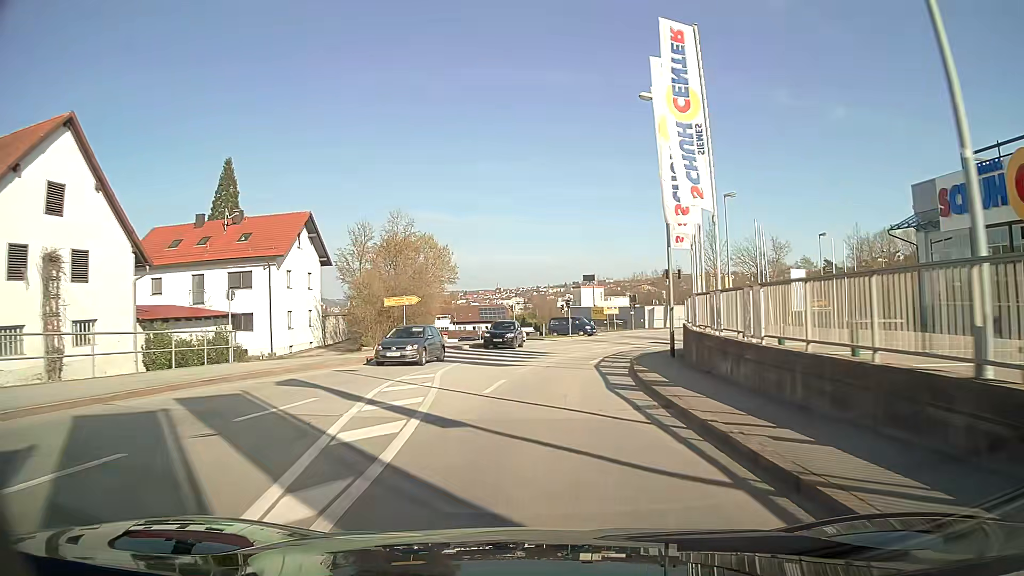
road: tertiary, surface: asphalt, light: Day
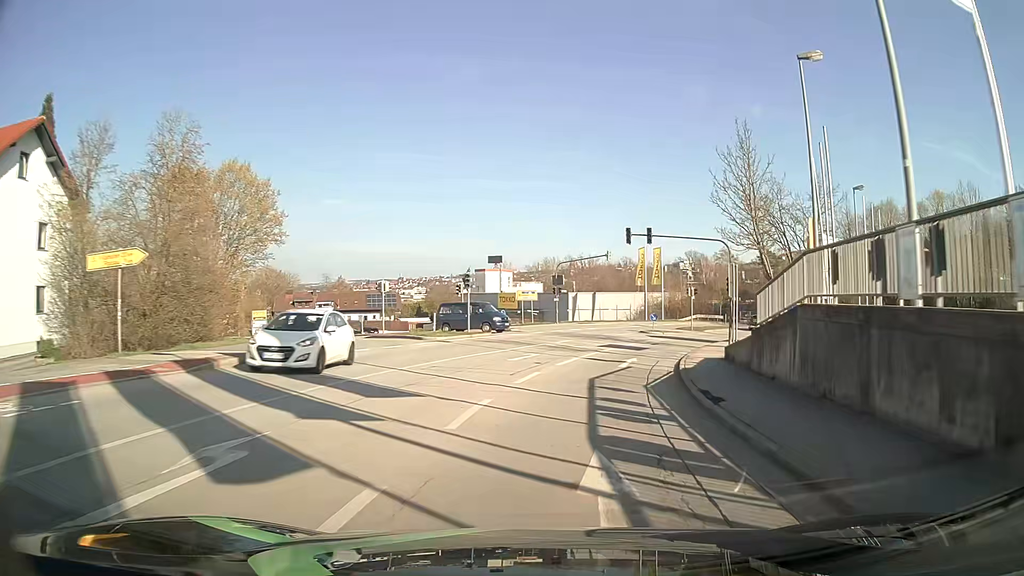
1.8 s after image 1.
(+1.2, +22.9) m; +8°
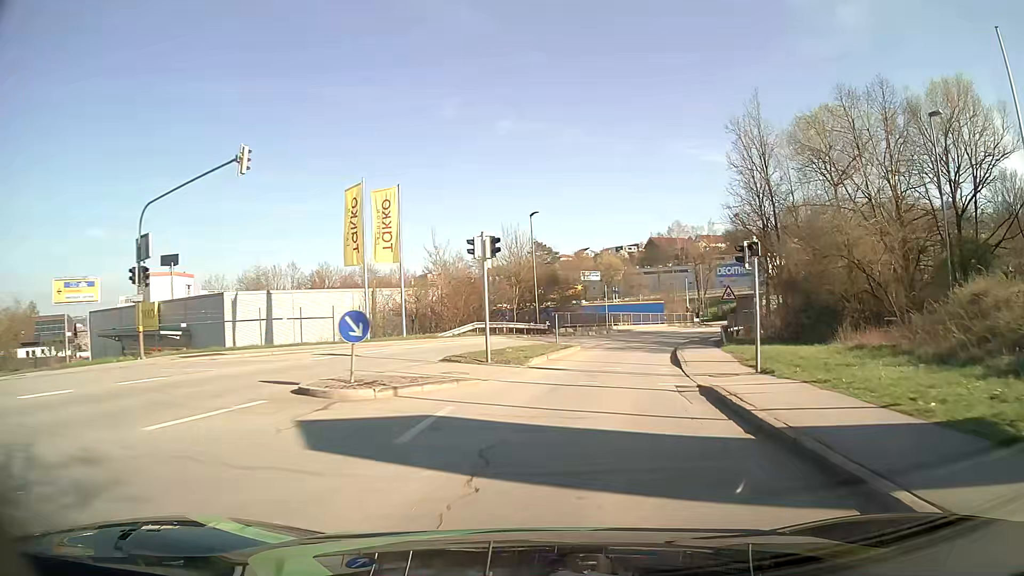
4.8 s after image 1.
(+6.9, +37.4) m; +21°
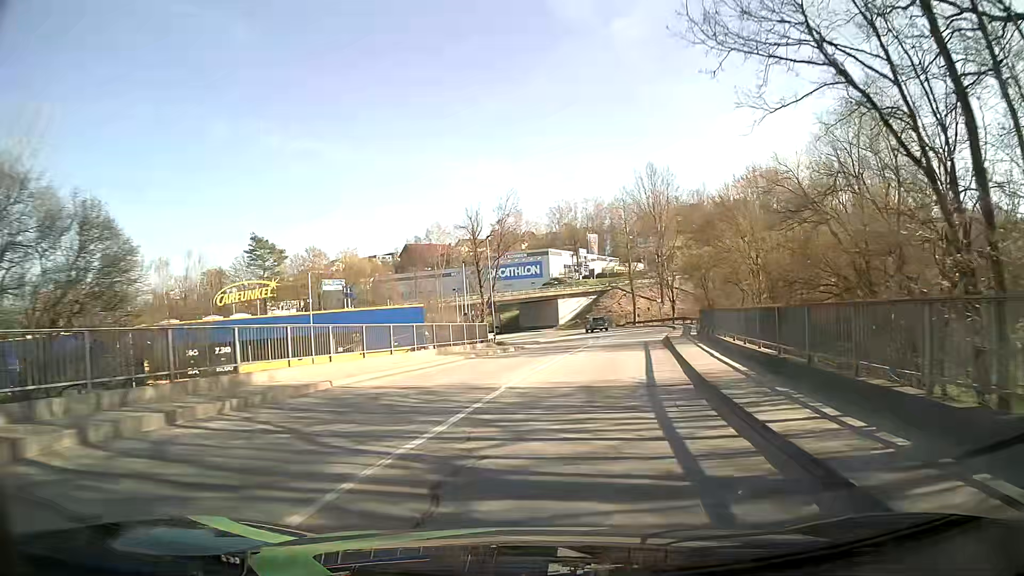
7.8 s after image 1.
(+6.6, +37.1) m; +21°
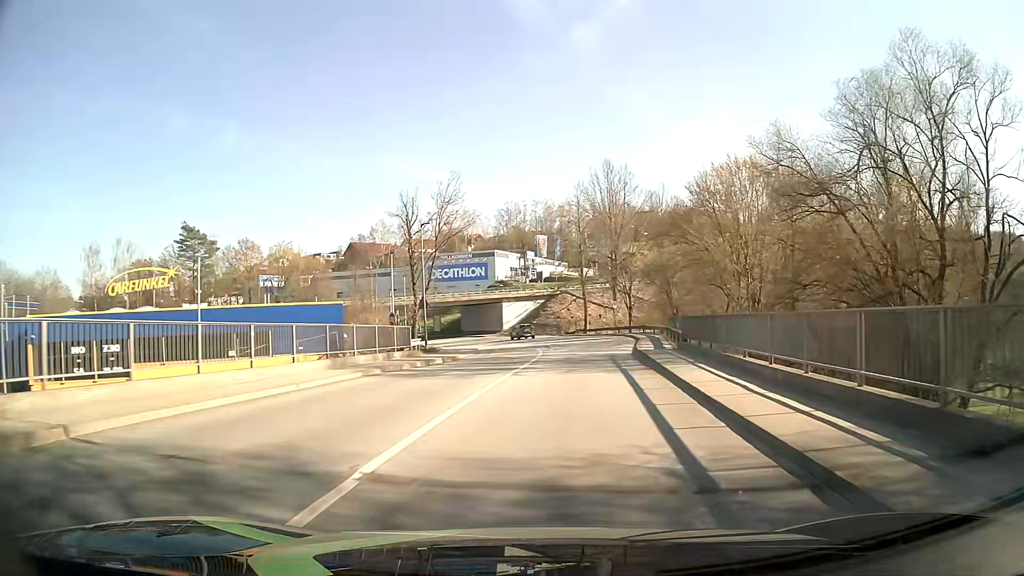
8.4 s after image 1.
(+0.2, +7.6) m; +4°
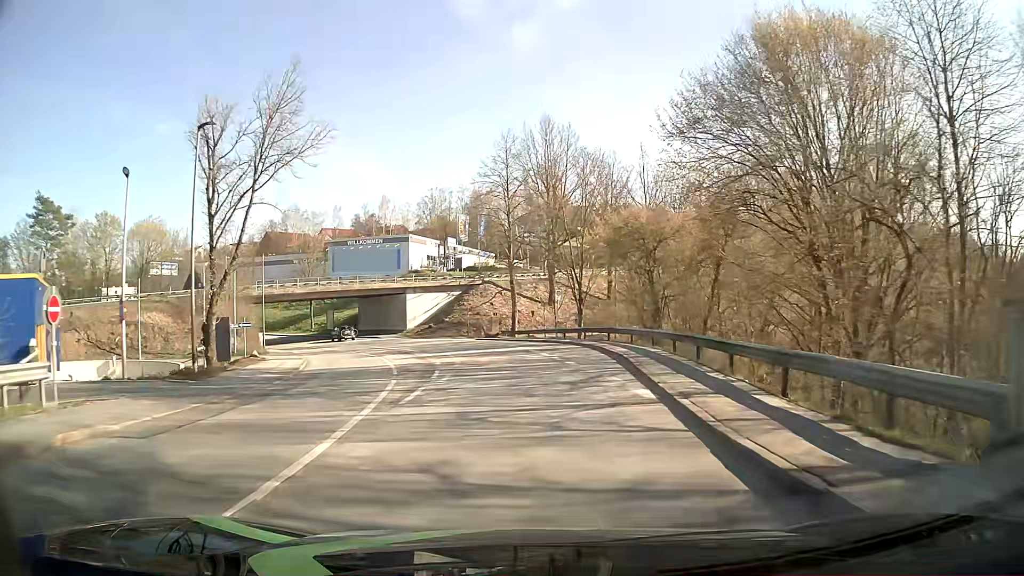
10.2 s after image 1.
(+1.8, +22.7) m; +6°
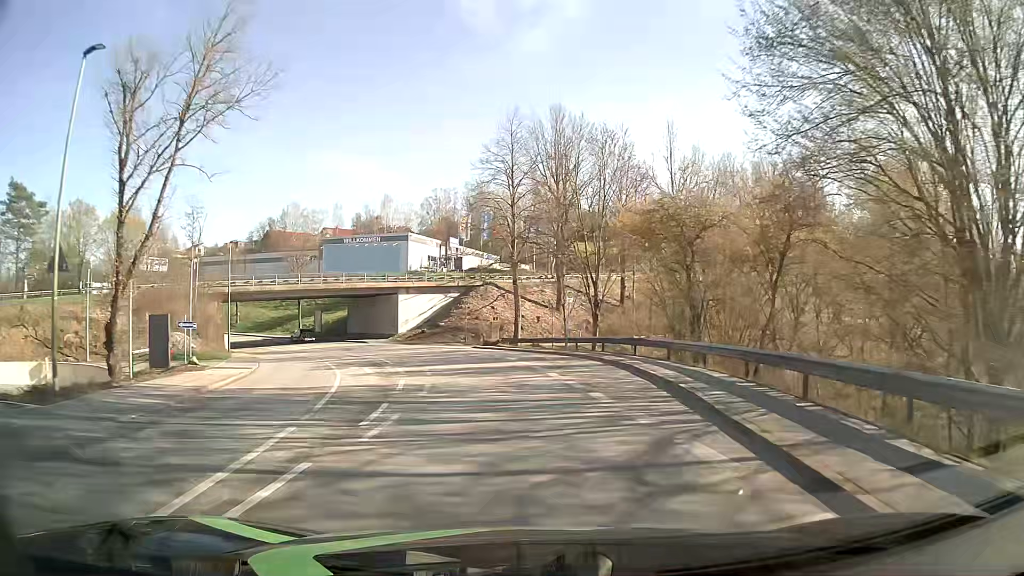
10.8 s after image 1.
(0.0, +7.7) m; -1°
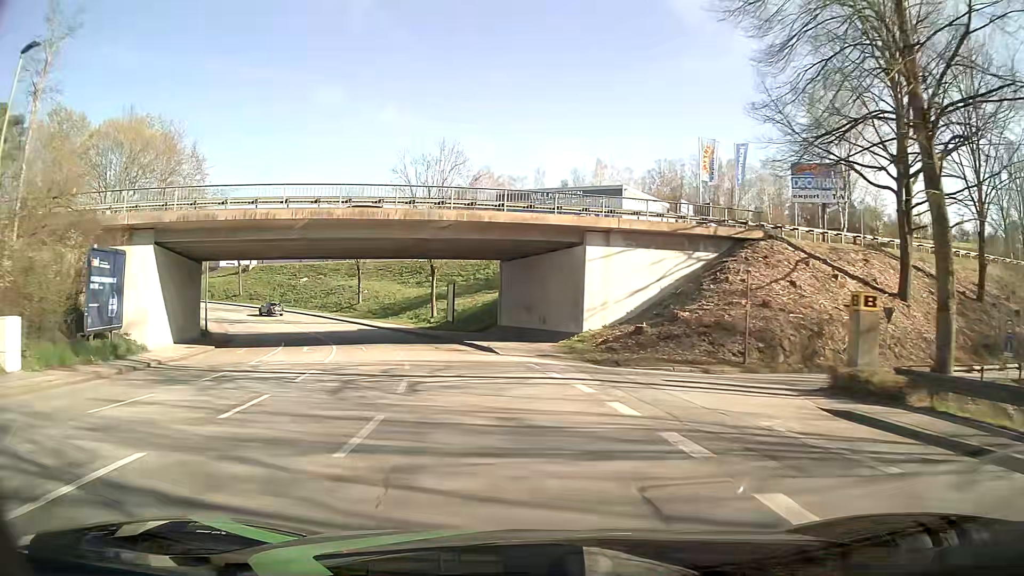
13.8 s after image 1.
(-5.2, +37.7) m; -18°
(0, +10) (-2, +20) (-4, +30) (-7, +39) (-11, +48) (-16, +57) (-21, +66) (-27, +73) (-34, +81) (-42, +87) m
